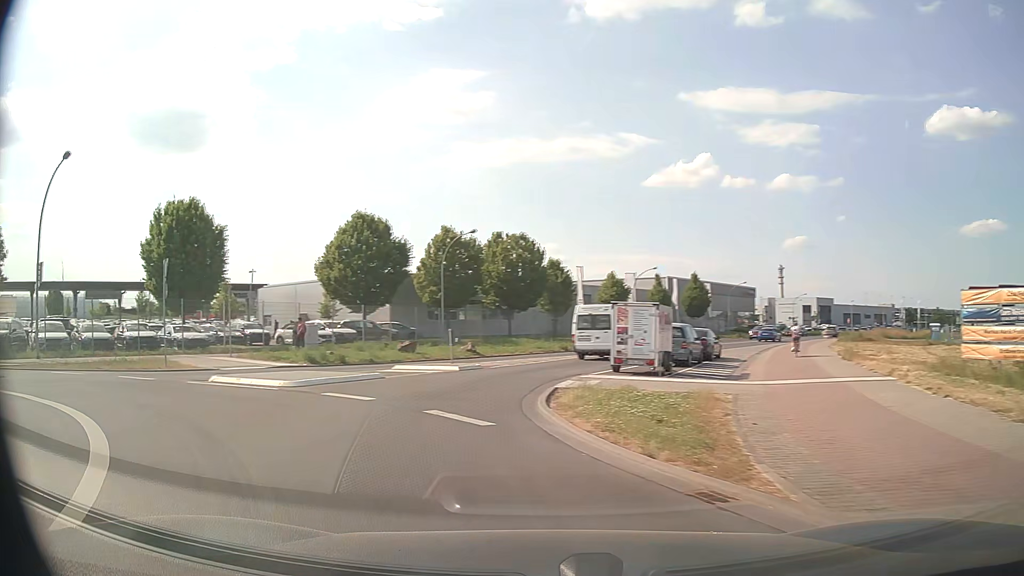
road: tertiary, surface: asphalt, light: Day
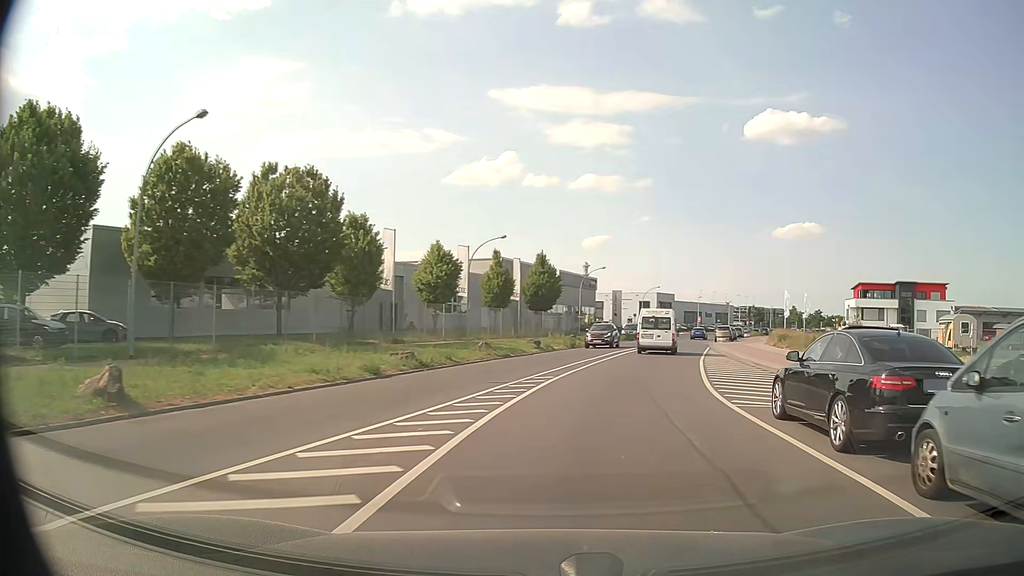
(-0.6, +24.3) m; +16°
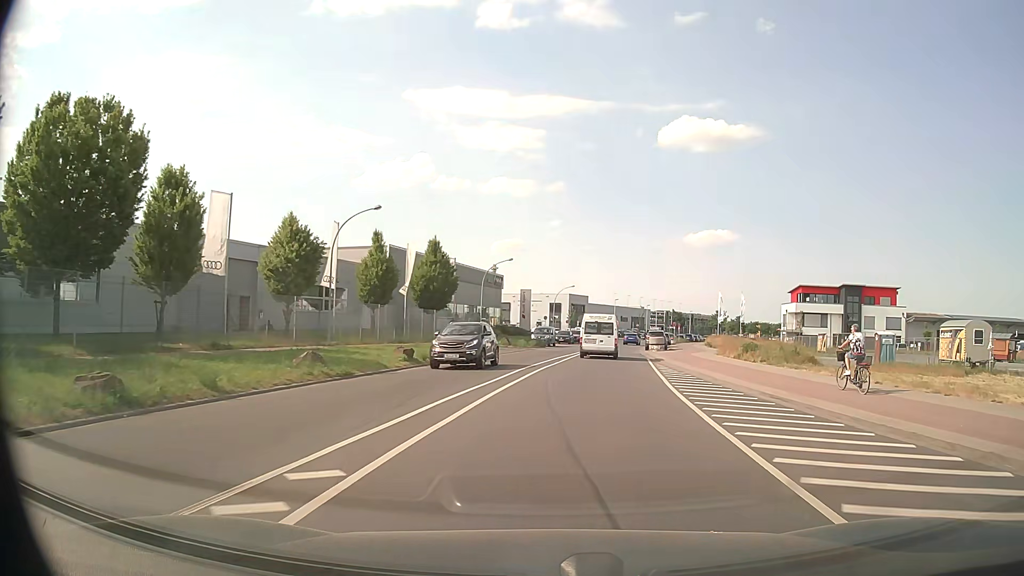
(+1.1, +12.5) m; +8°
(0, +10) (+1, +20) (+2, +30) (+3, +40) (+5, +50) (+6, +60) (+8, +69) (+10, +79) (+13, +89) (+15, +99) m
